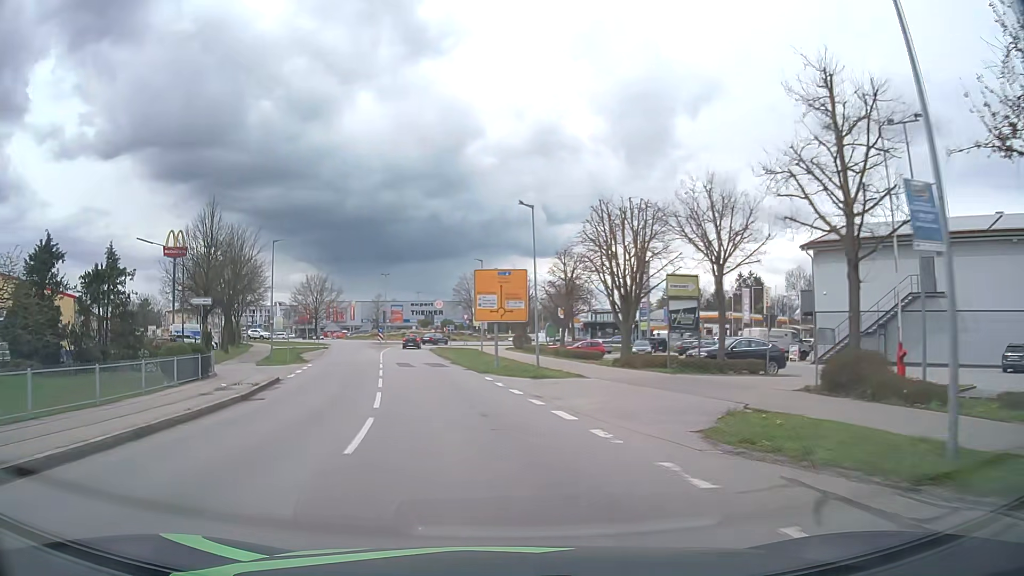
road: secondary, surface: asphalt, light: Day
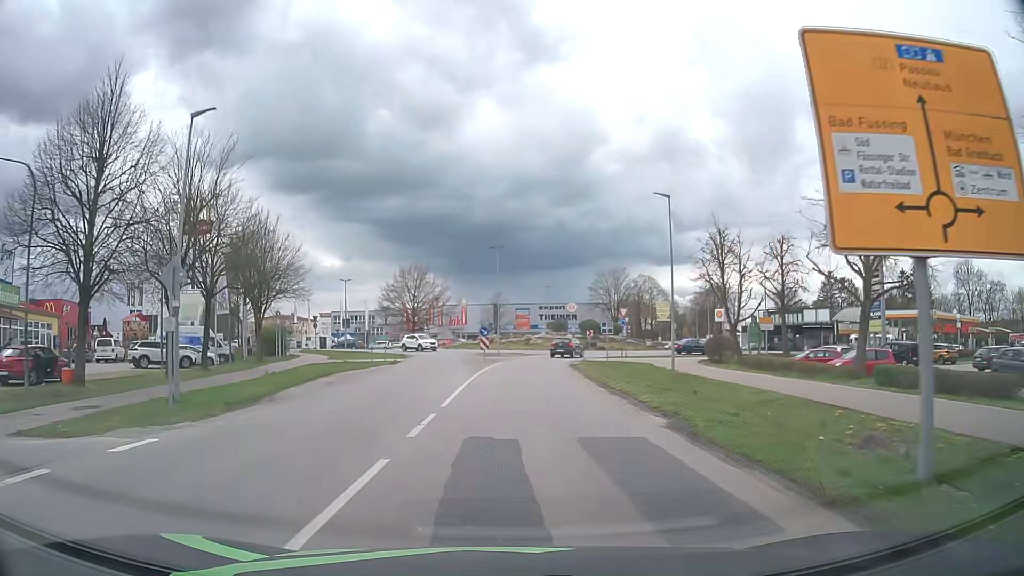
(-3.8, +28.5) m; -11°
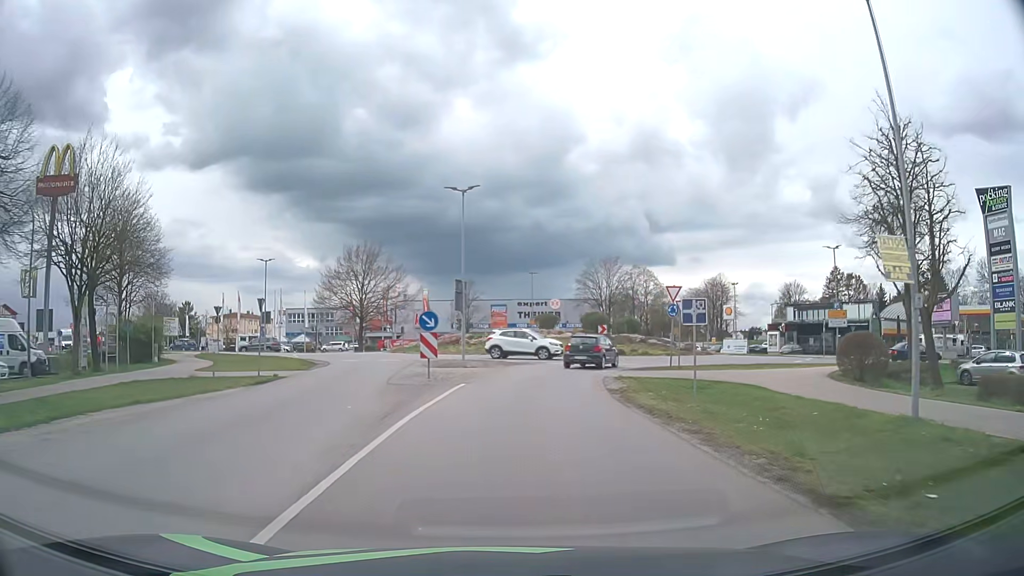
(+0.1, +20.2) m; +2°
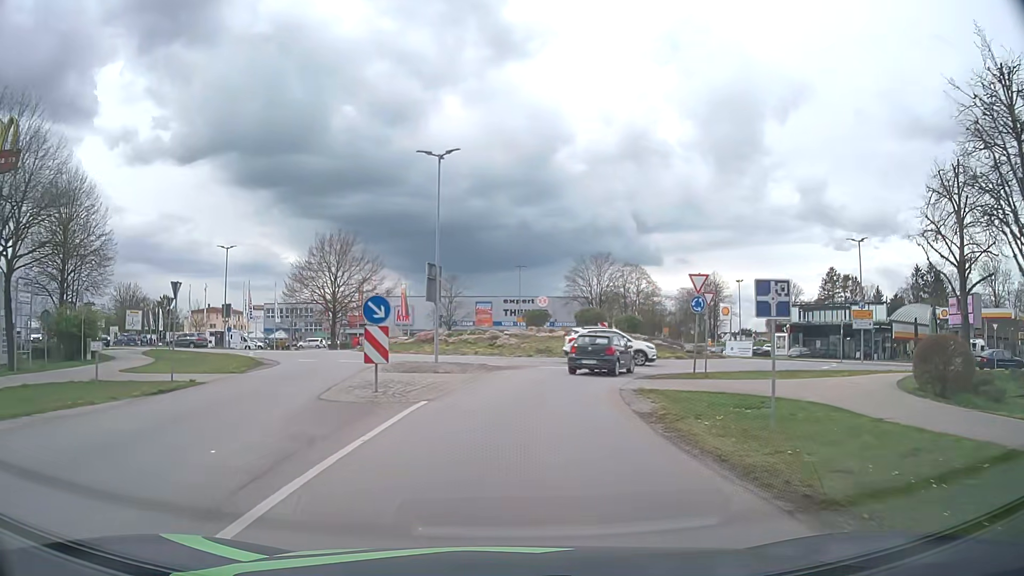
(0.0, +5.8) m; +1°
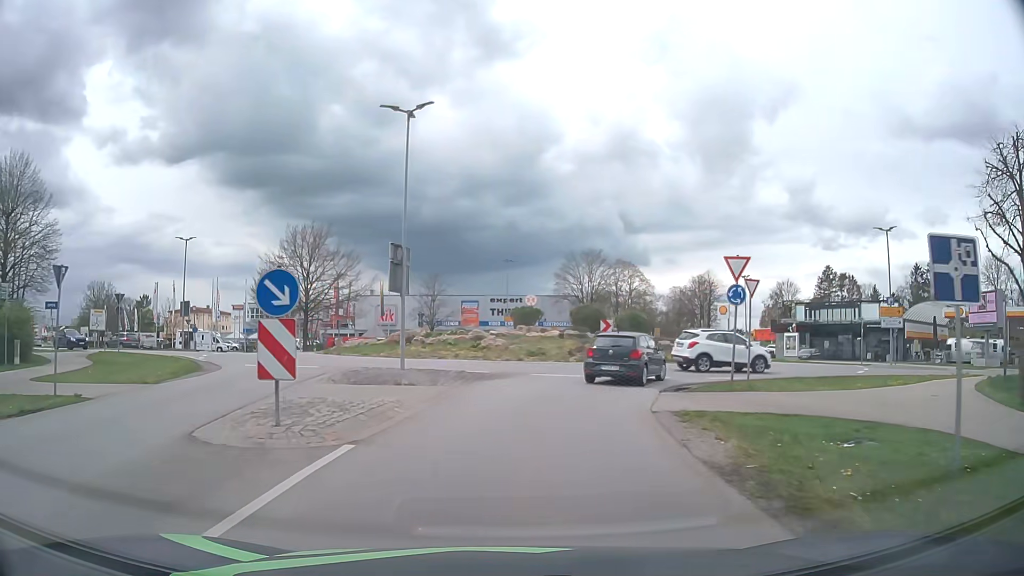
(+0.1, +5.3) m; +1°
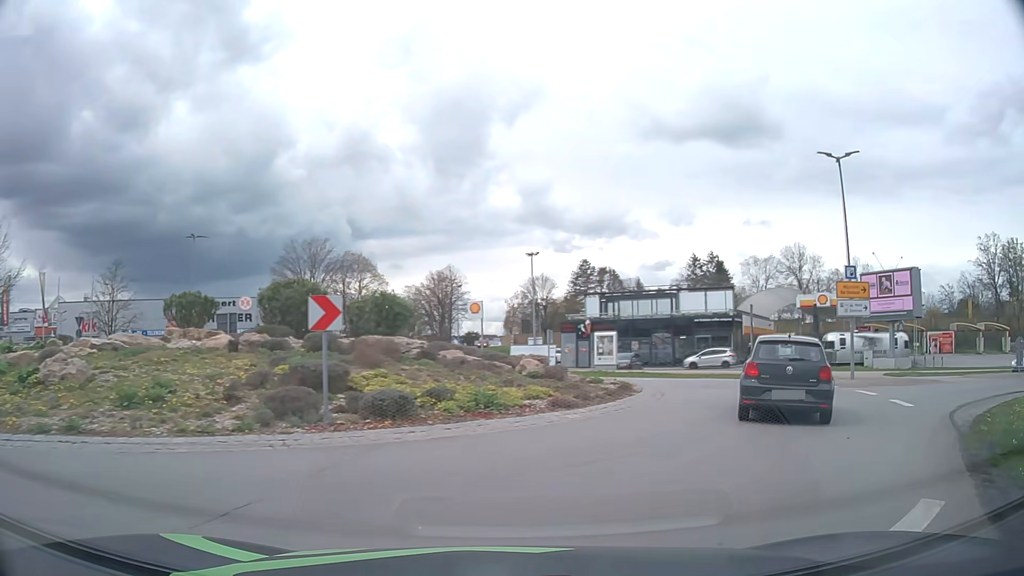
(+2.2, +19.3) m; +23°
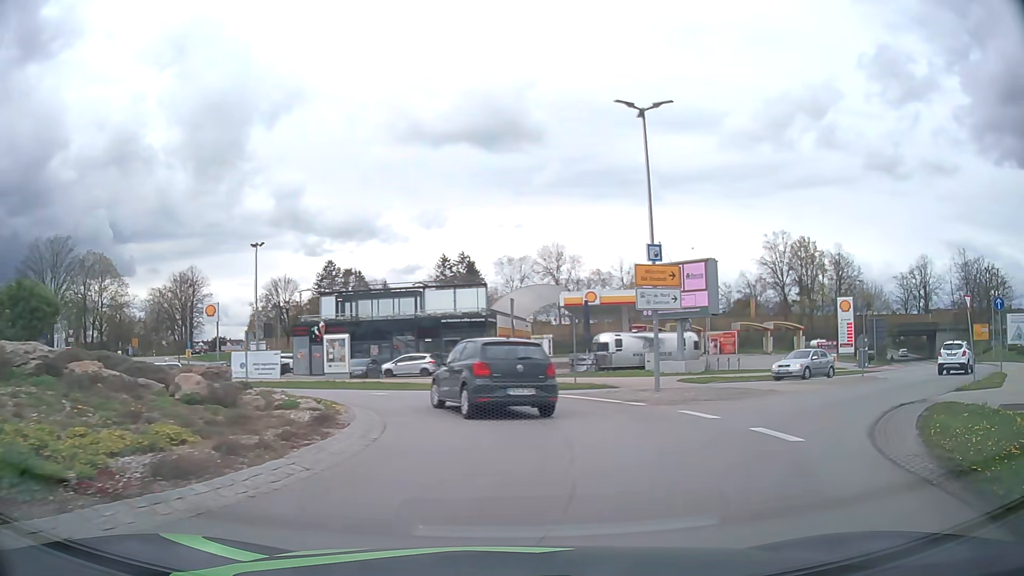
(+1.1, +6.1) m; +21°
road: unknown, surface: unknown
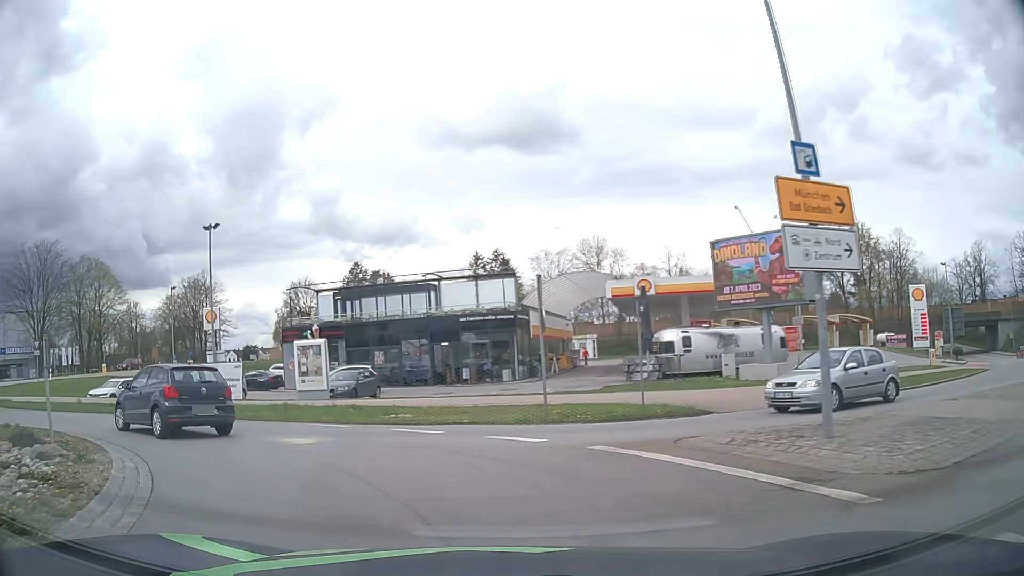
(+0.6, +9.9) m; -2°
(-3, +10) (-10, +16) (-20, +19) (-29, +23) (-36, +30) (-40, +39) (-42, +49) (-43, +59) (-44, +69) (-44, +79) m
